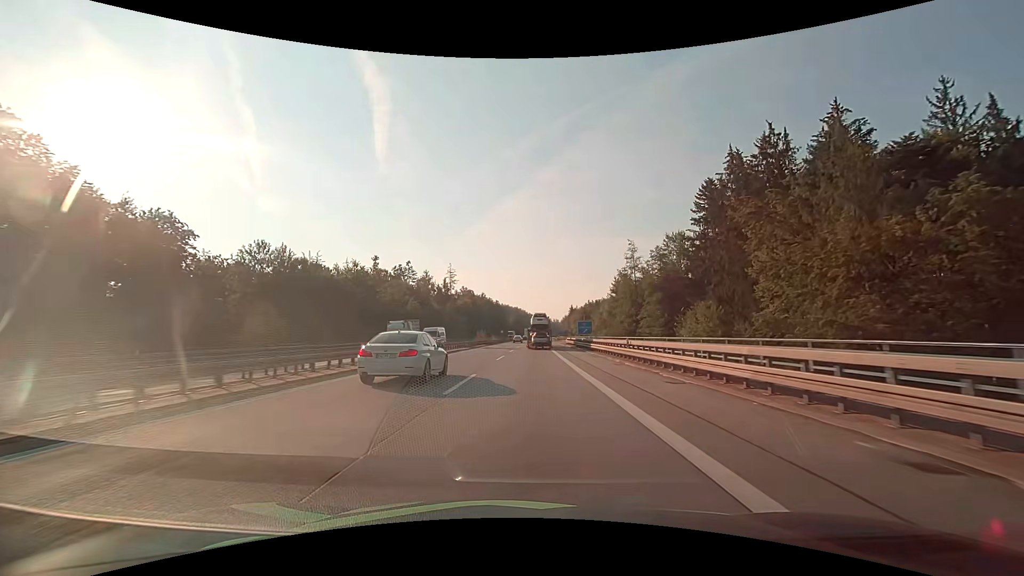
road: motorway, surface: asphalt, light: Day
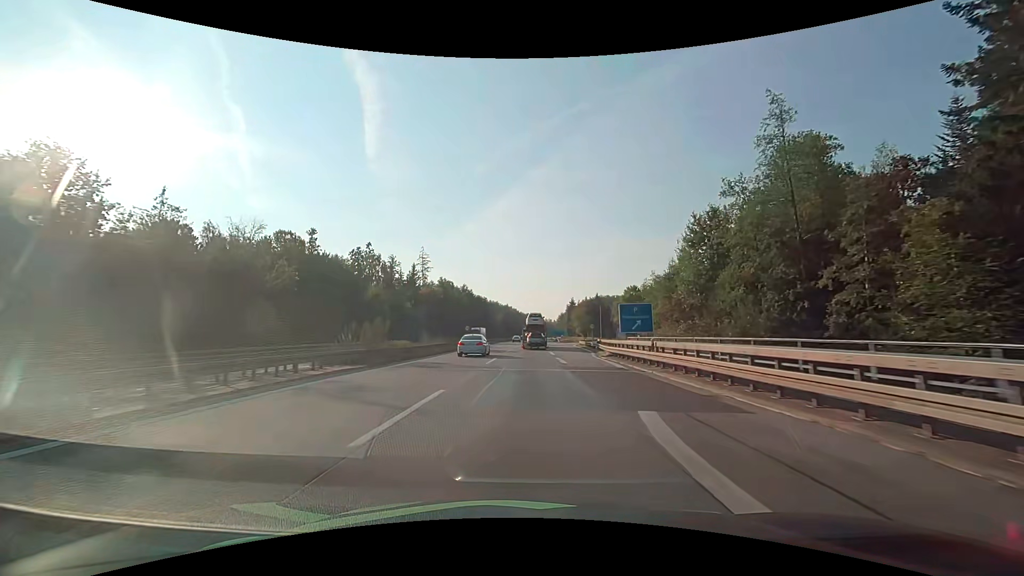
(+0.7, +52.0) m; +1°
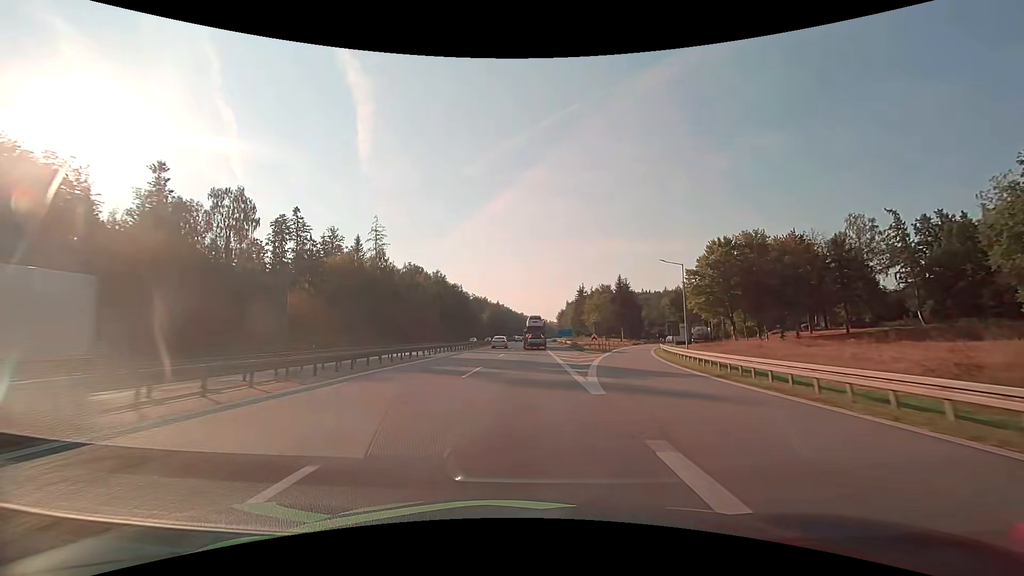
(+0.6, +60.6) m; +1°
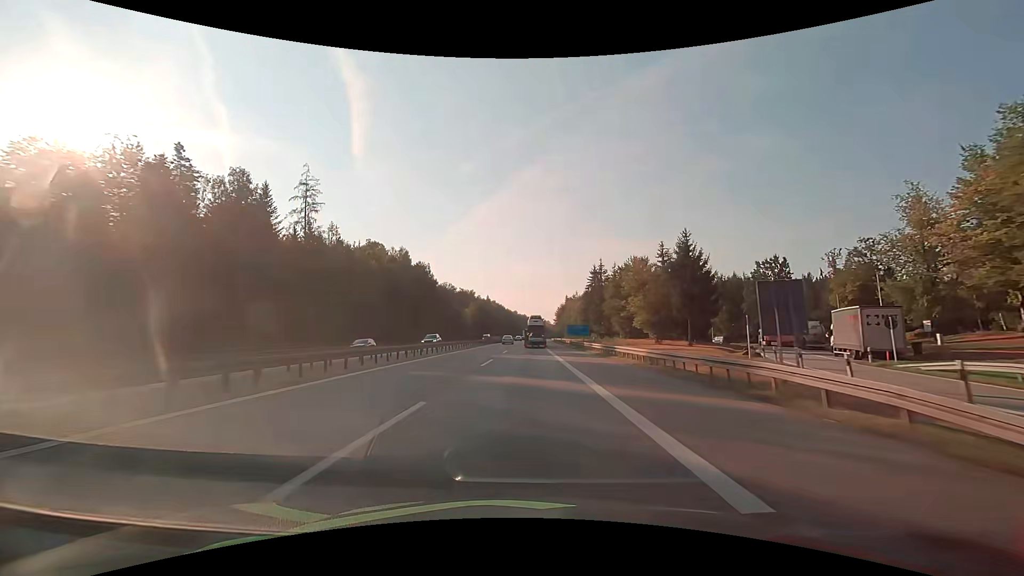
(0.0, +48.6) m; 0°
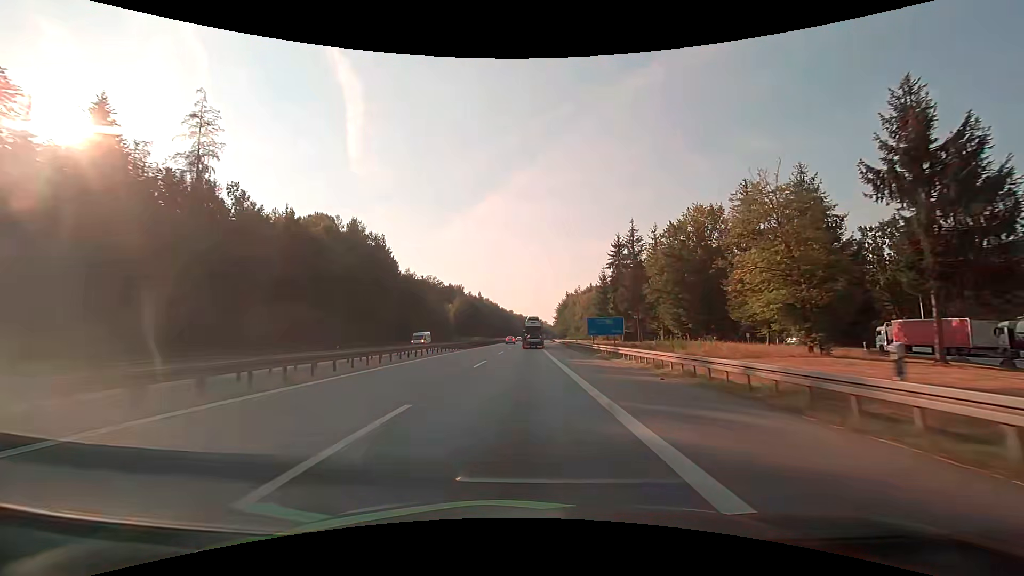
(+0.3, +36.3) m; 0°
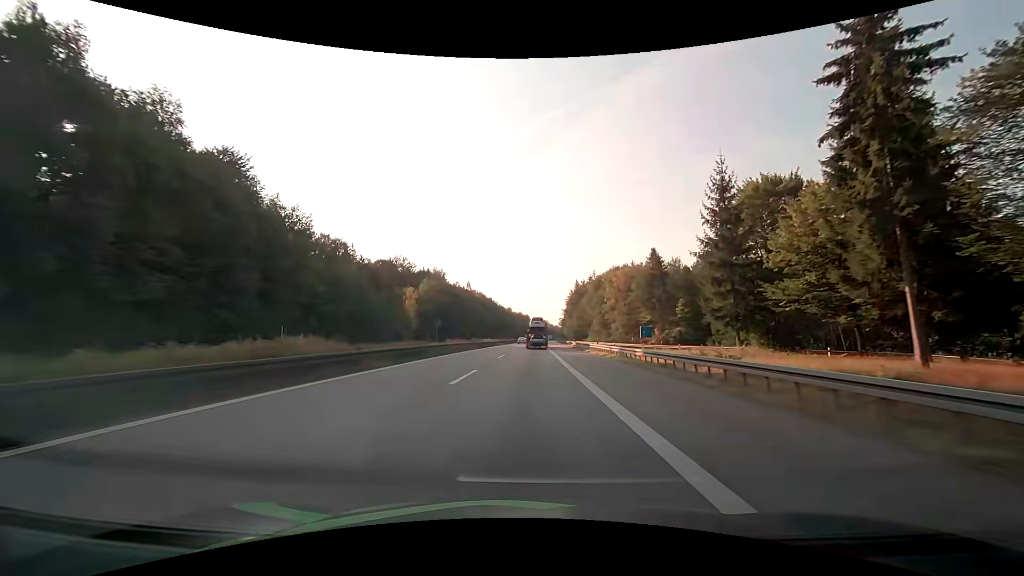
(0.0, +61.3) m; 0°
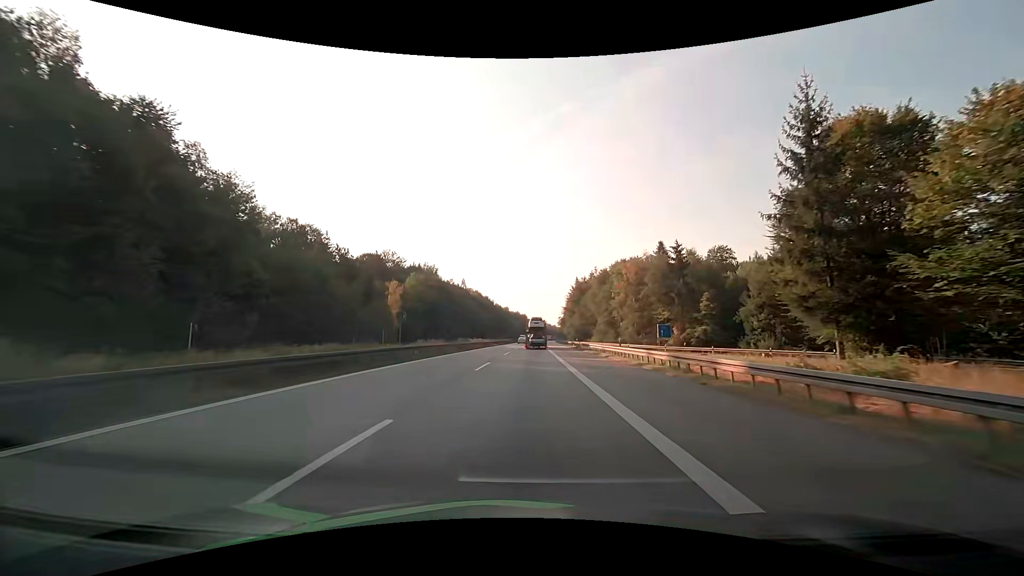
(0.0, +12.2) m; 0°
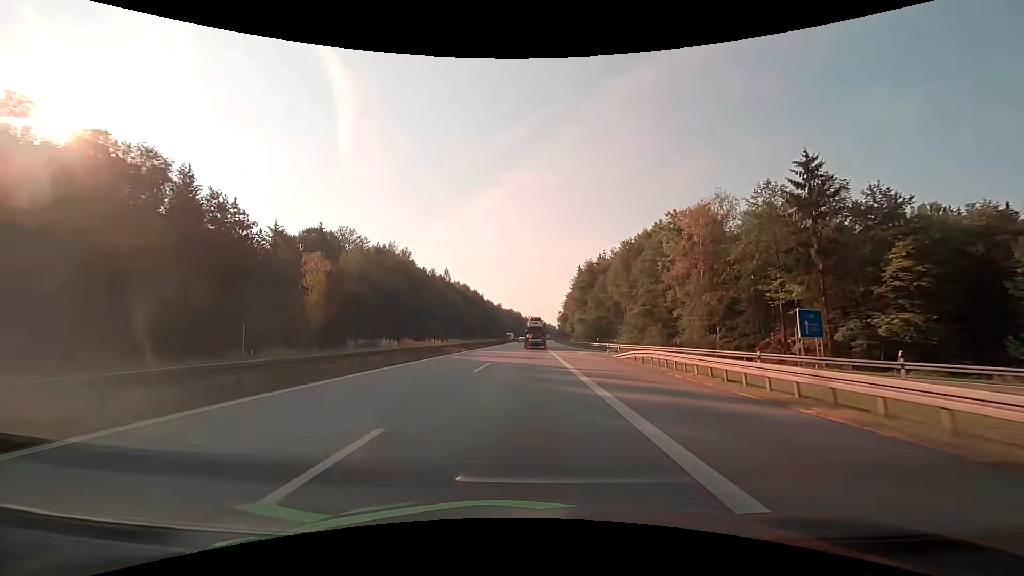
(+0.2, +36.2) m; +1°
(0, +10) (0, +20) (0, +30) (0, +40) (0, +50) (0, +60) (0, +70) (+1, +80) (+1, +90) (+1, +100) m
